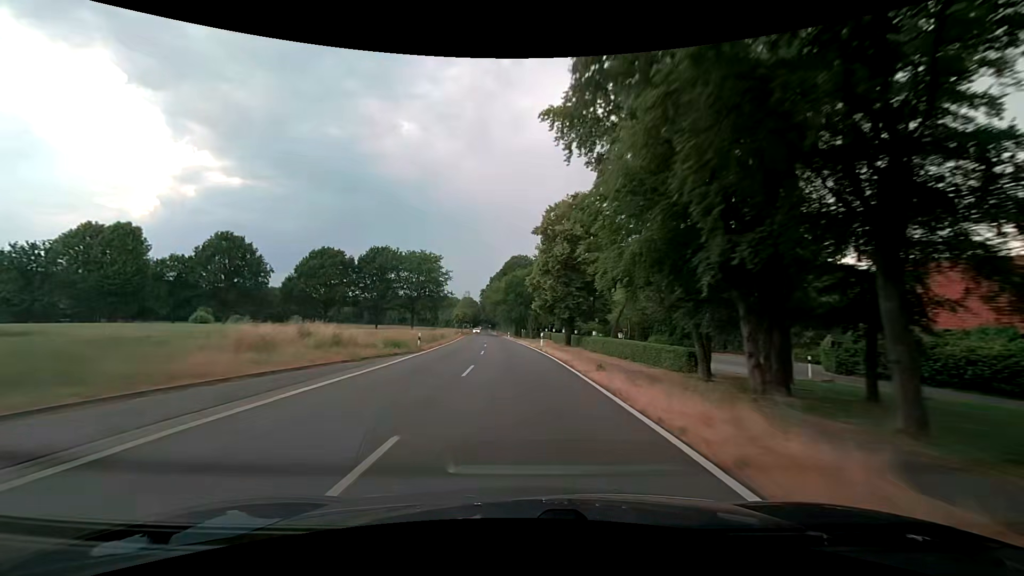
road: secondary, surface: asphalt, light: Day
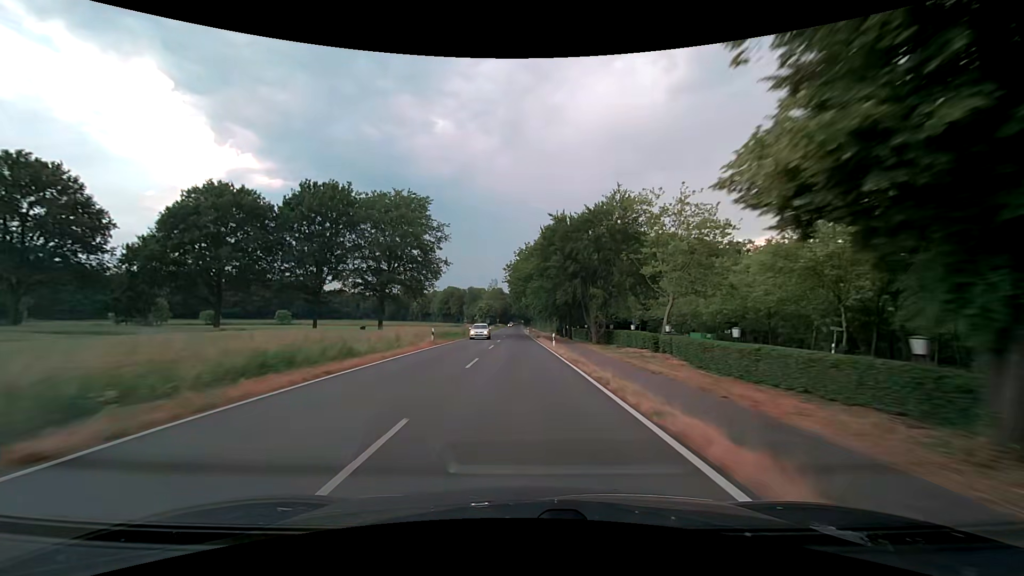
(-2.4, +47.4) m; -5°
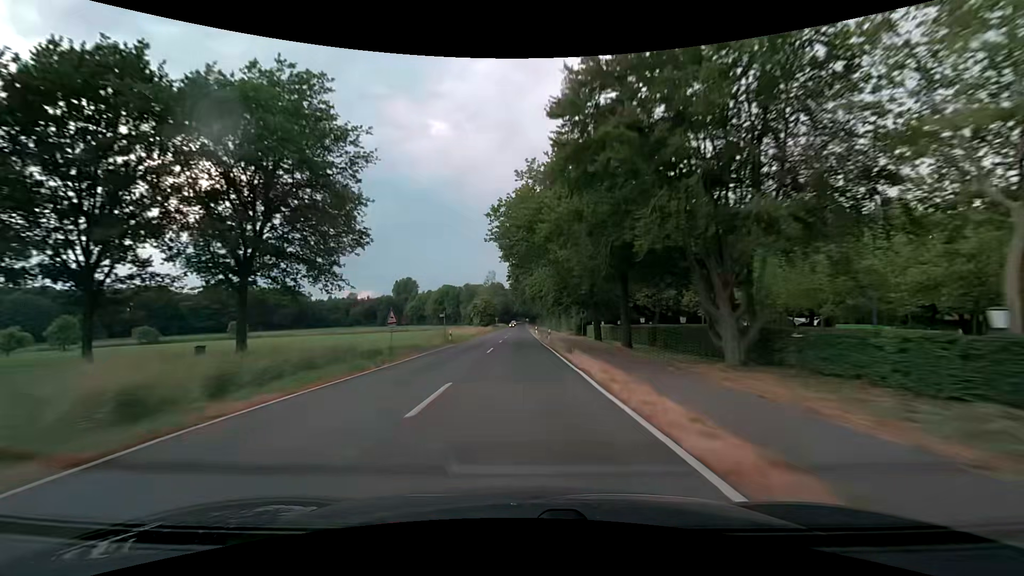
(-0.2, +31.7) m; 0°
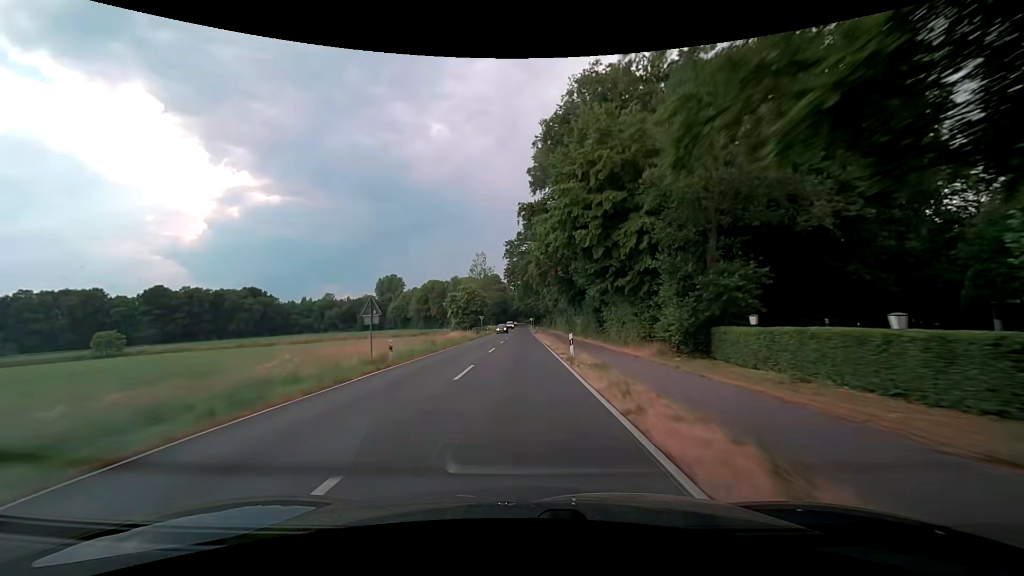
(-0.3, +47.6) m; -1°
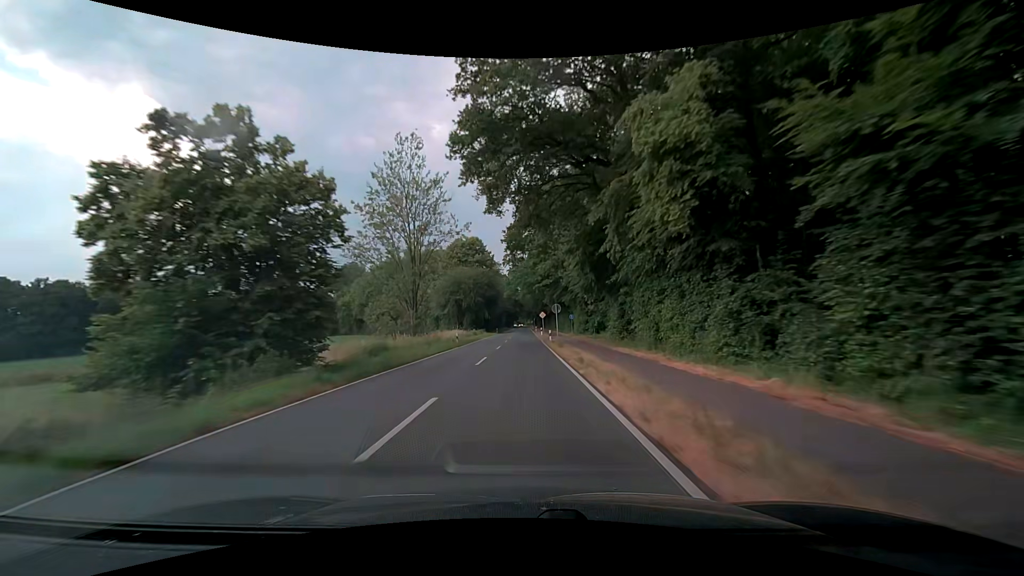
(+0.2, +79.1) m; 0°
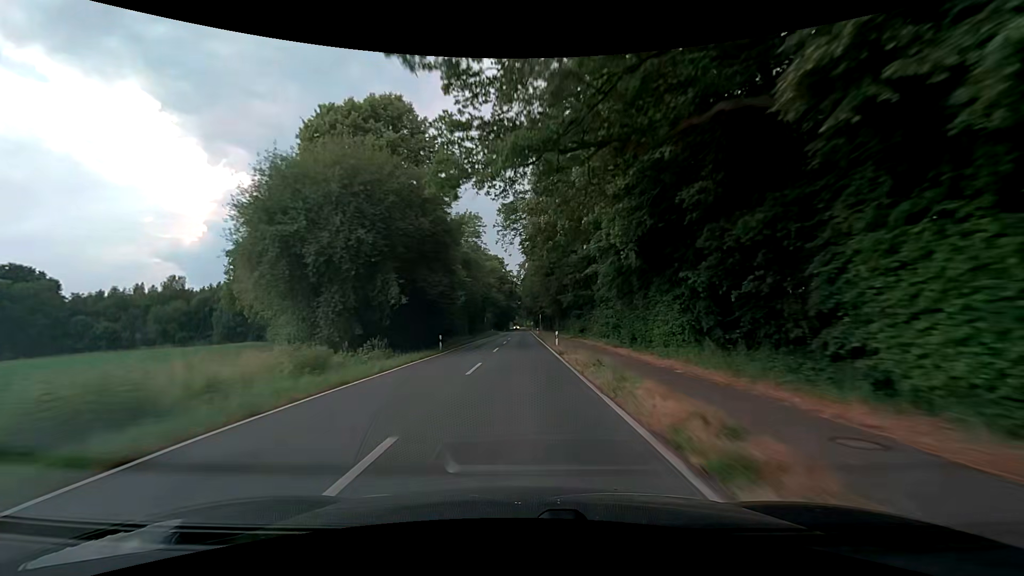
(-0.3, +63.1) m; -1°
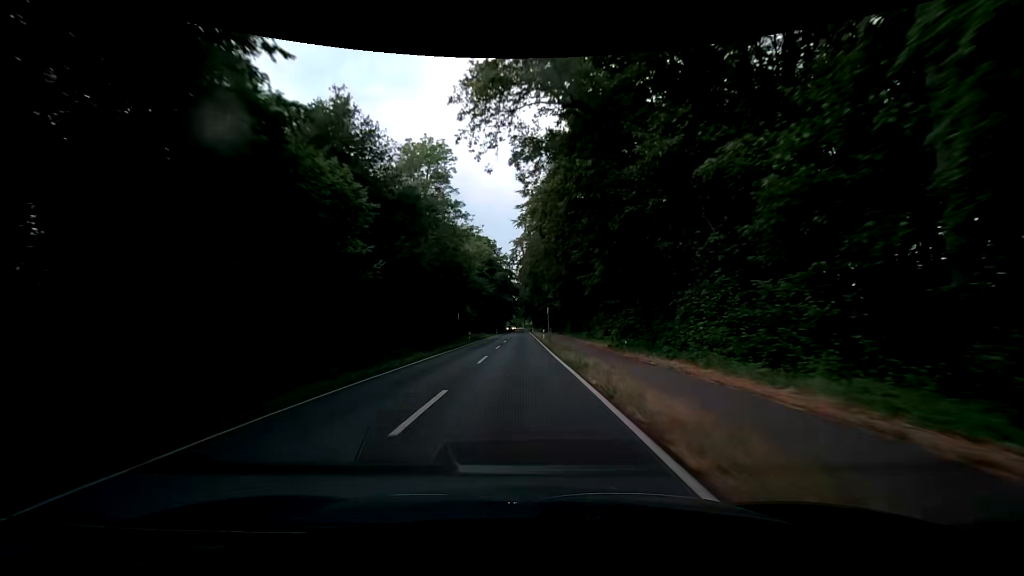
(+0.6, +31.6) m; +1°
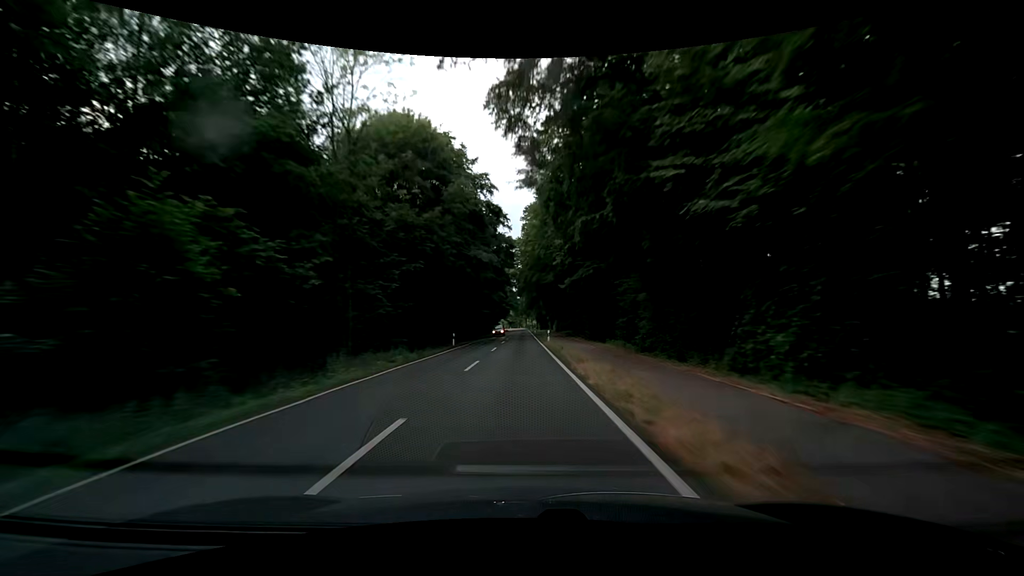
(-0.1, +63.1) m; 0°
